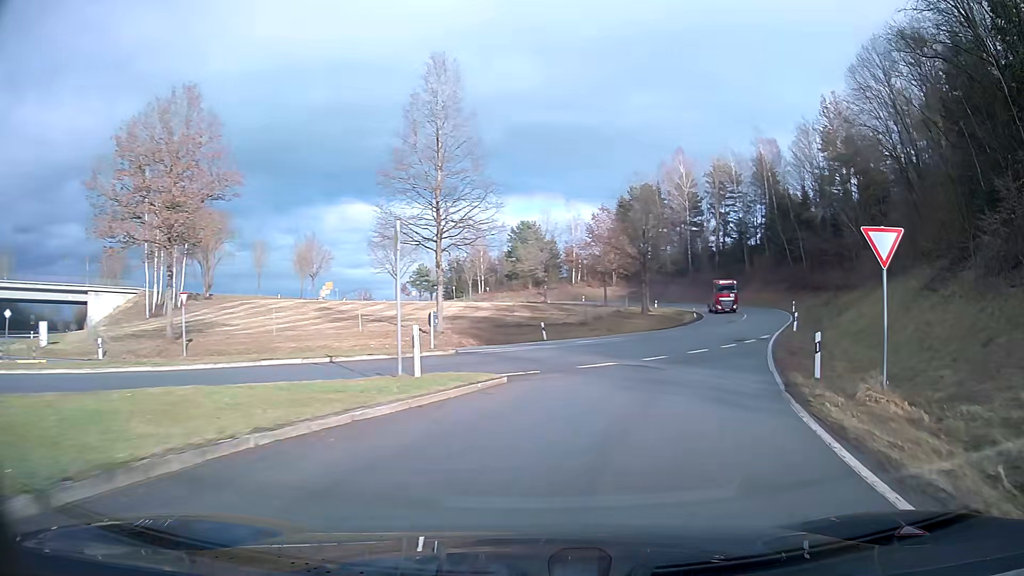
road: tertiary_link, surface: asphalt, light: Day
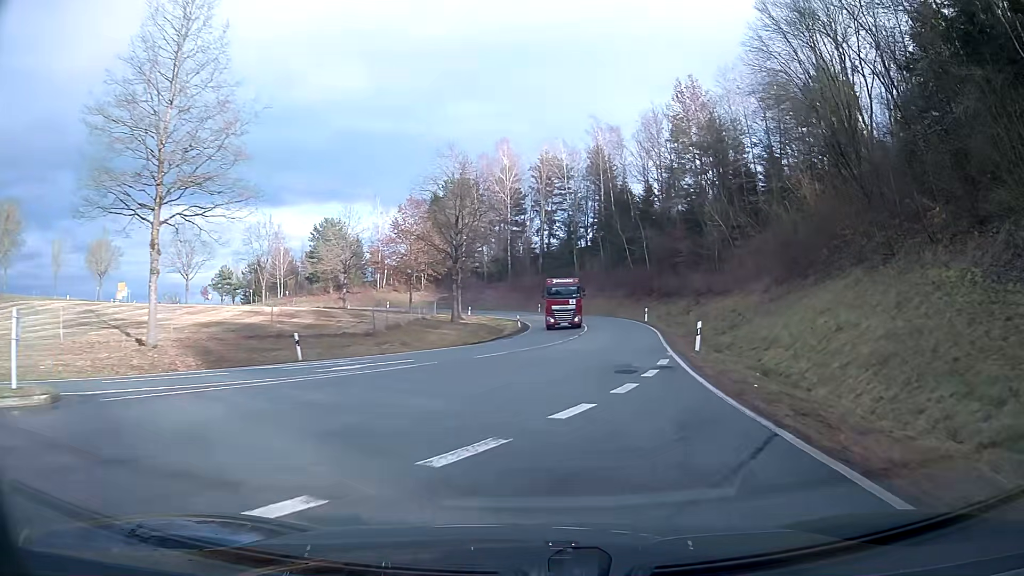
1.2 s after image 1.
(+1.8, +13.6) m; +14°
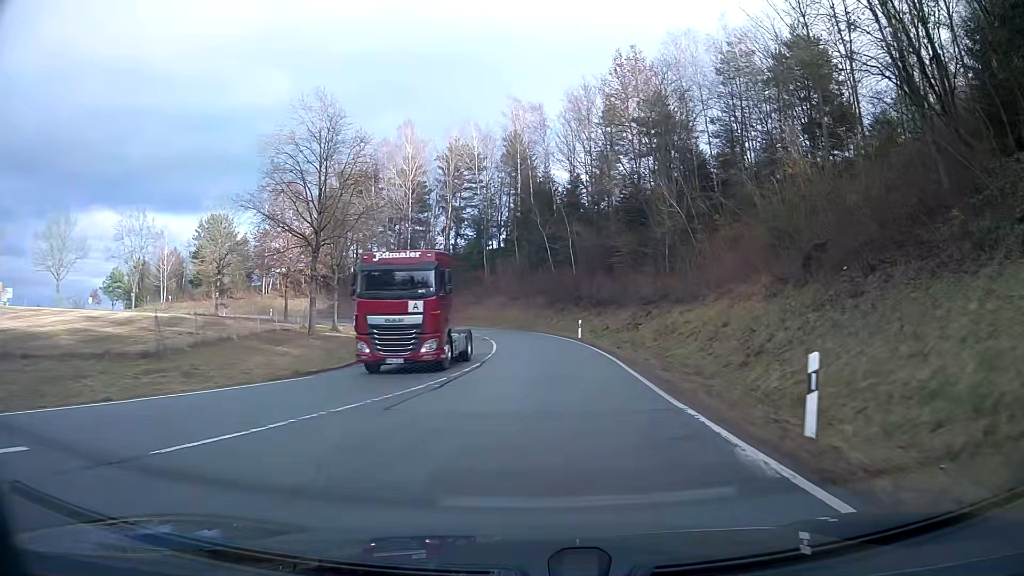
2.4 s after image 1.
(+1.1, +15.0) m; +7°
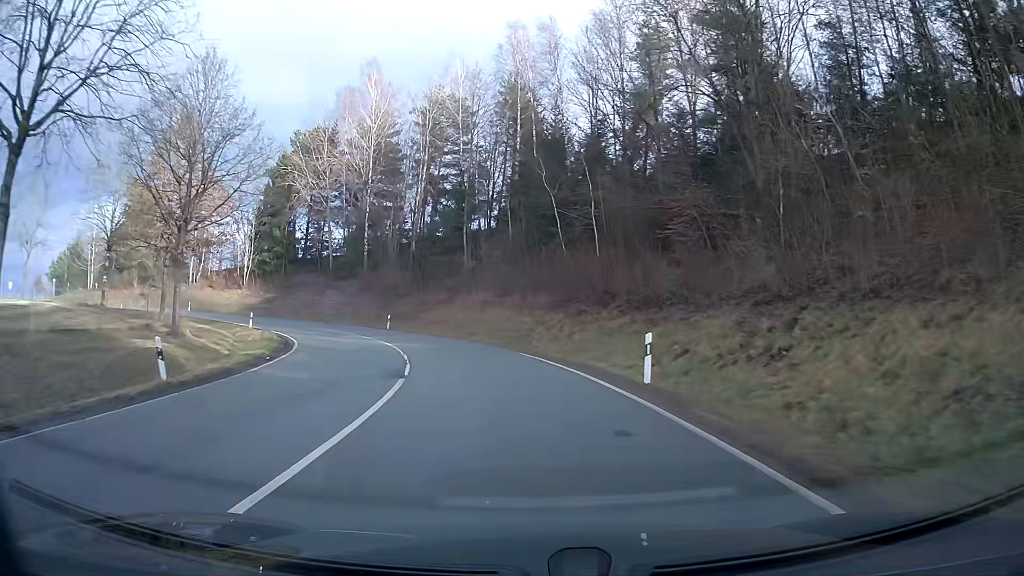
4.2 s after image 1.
(-0.2, +24.5) m; -3°
